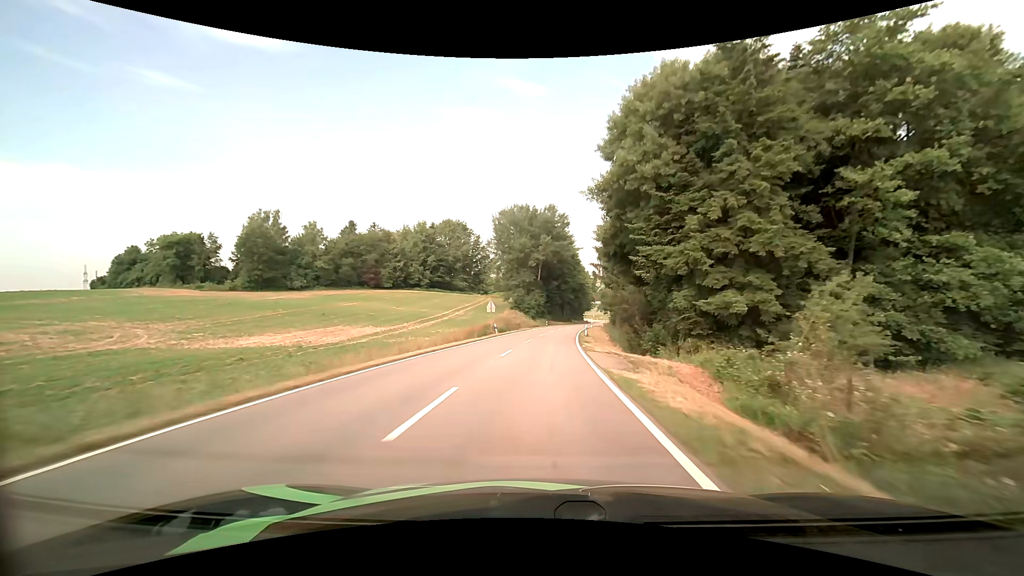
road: tertiary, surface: asphalt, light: Day
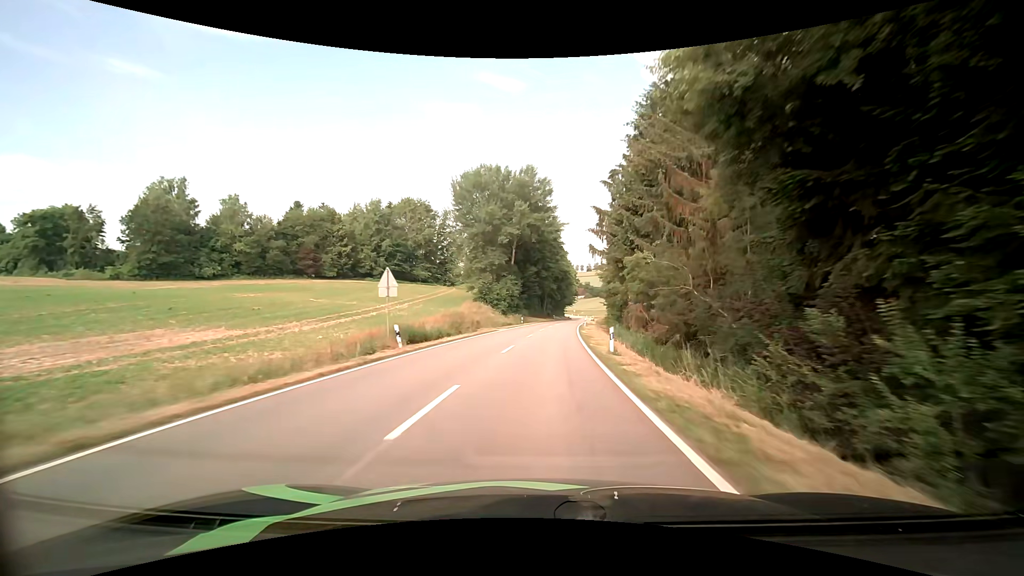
(+0.6, +25.3) m; +3°
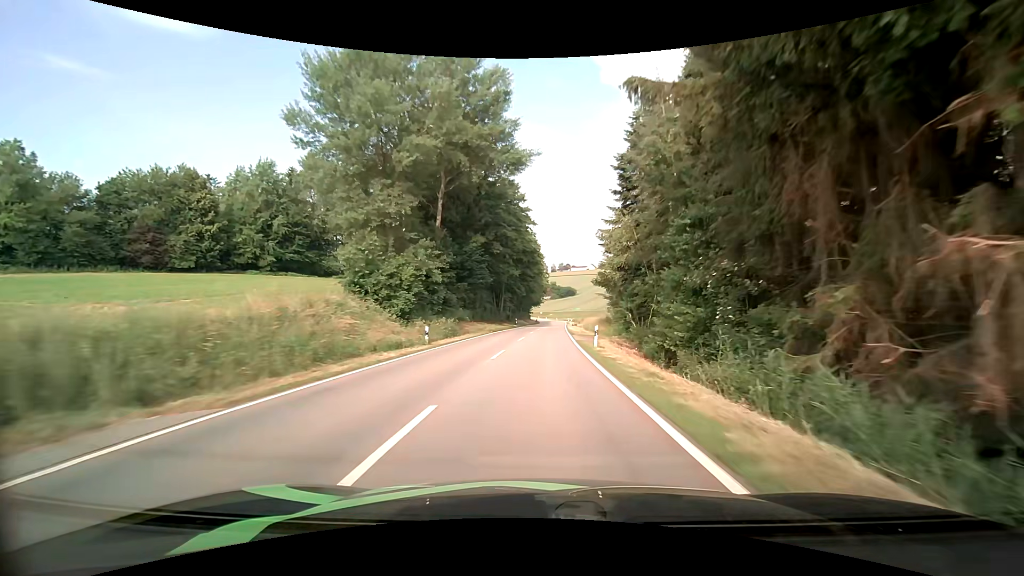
(+1.5, +38.8) m; +4°
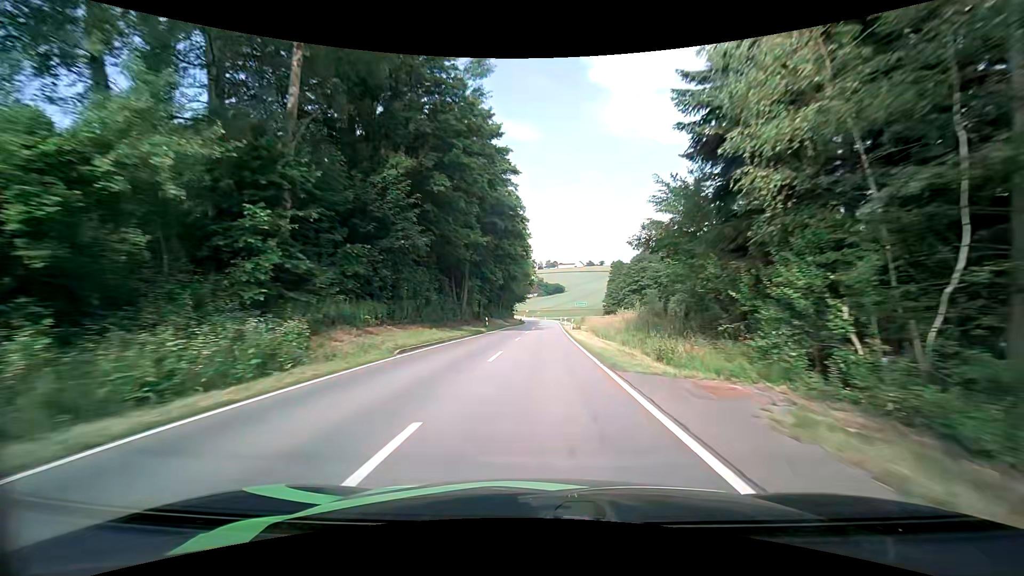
(+0.3, +26.1) m; +2°
(0, +10) (0, +20) (0, +30) (+1, +40) (+1, +50) (+1, +60) (+1, +70) (+2, +80) (+2, +90) (+2, +100) m
